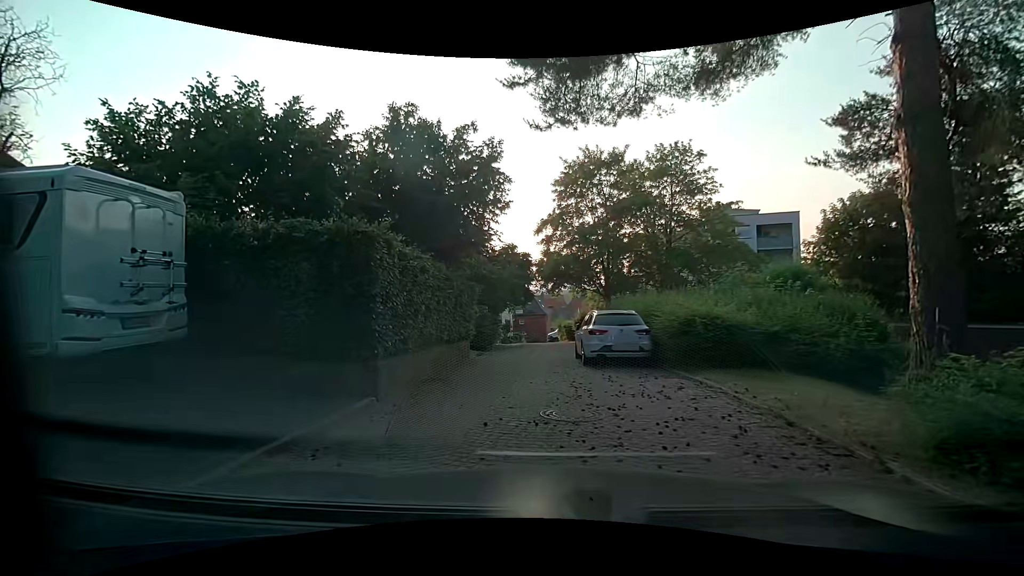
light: Day
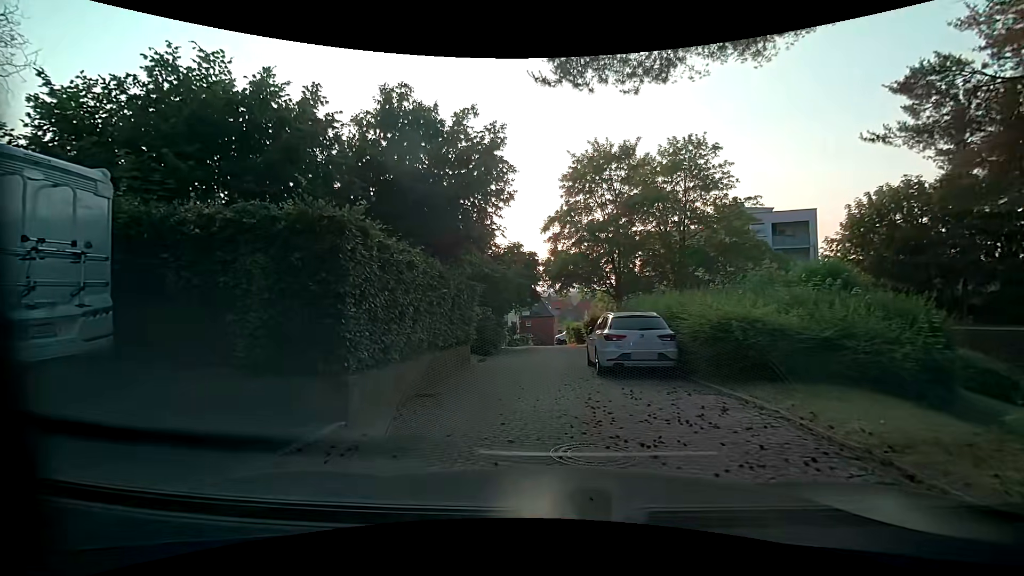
(0.0, +1.6) m; -2°
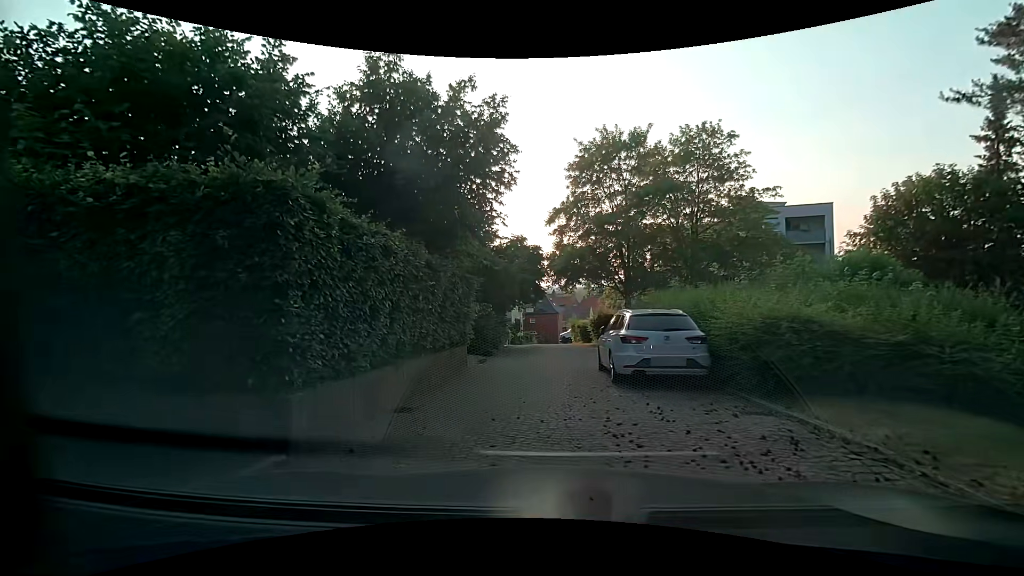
(0.0, +1.7) m; +1°
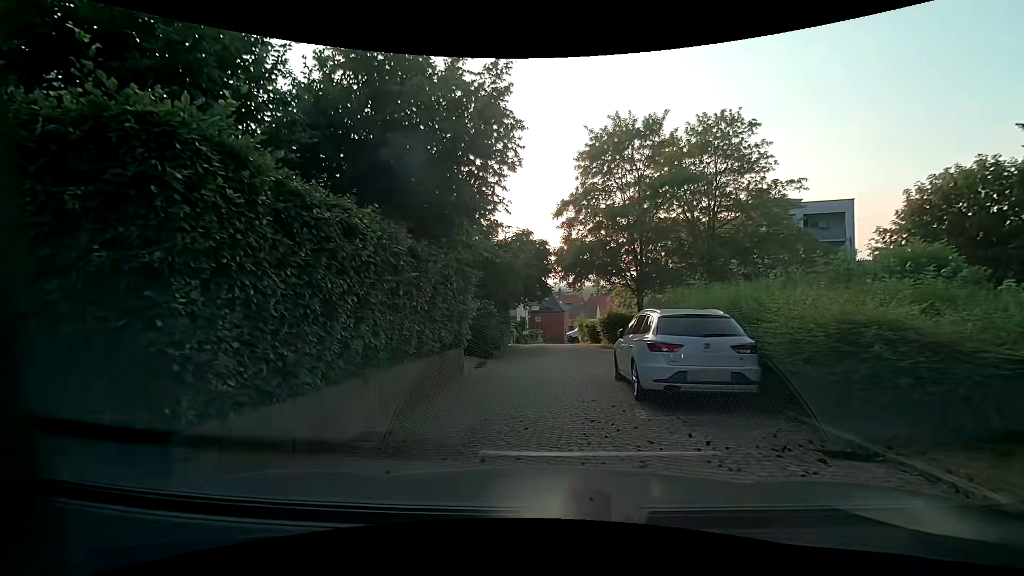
(0.0, +1.7) m; 0°
